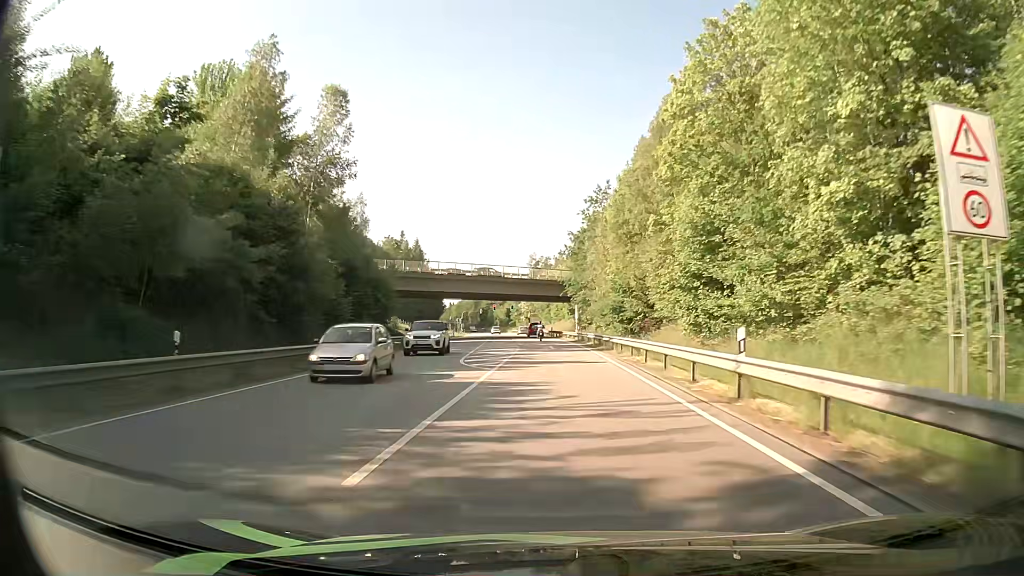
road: primary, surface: asphalt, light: Day
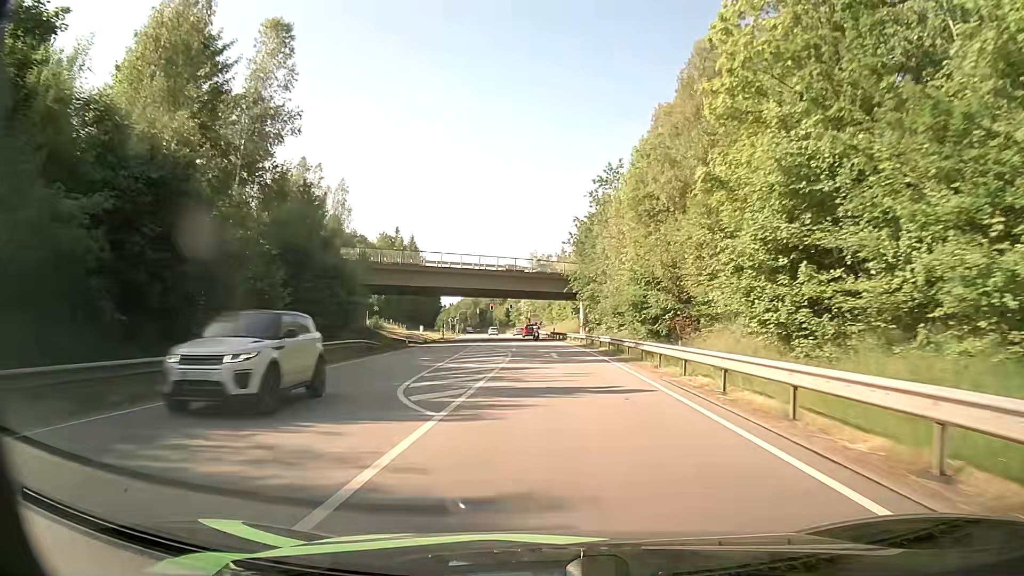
(0.0, +10.6) m; 0°
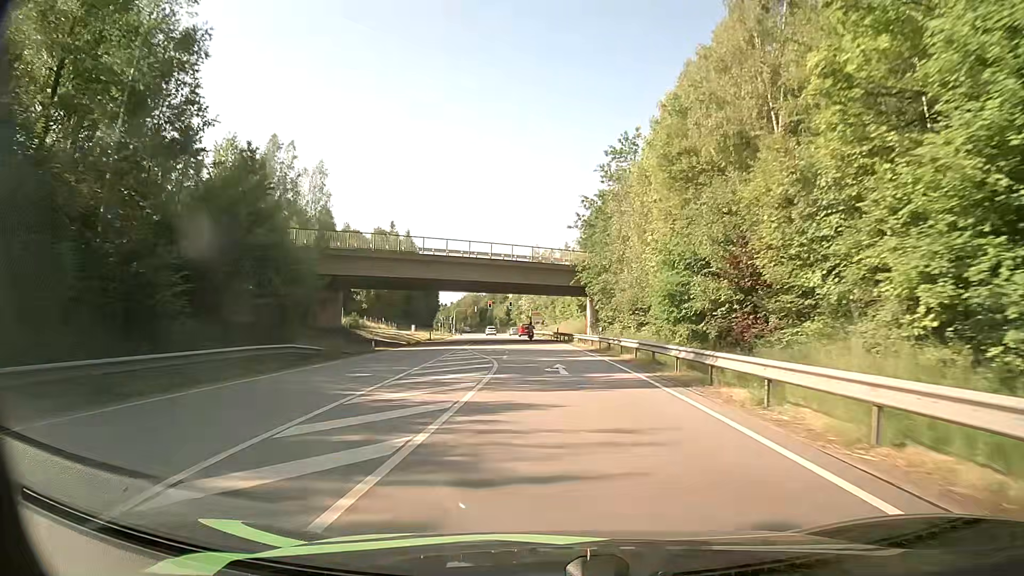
(0.0, +10.5) m; 0°
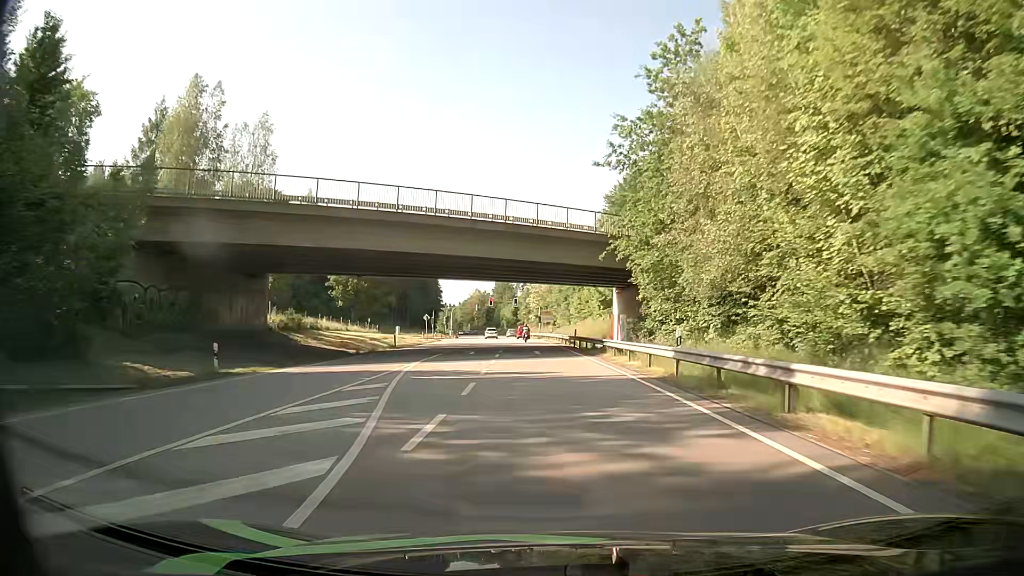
(-0.1, +20.9) m; -1°
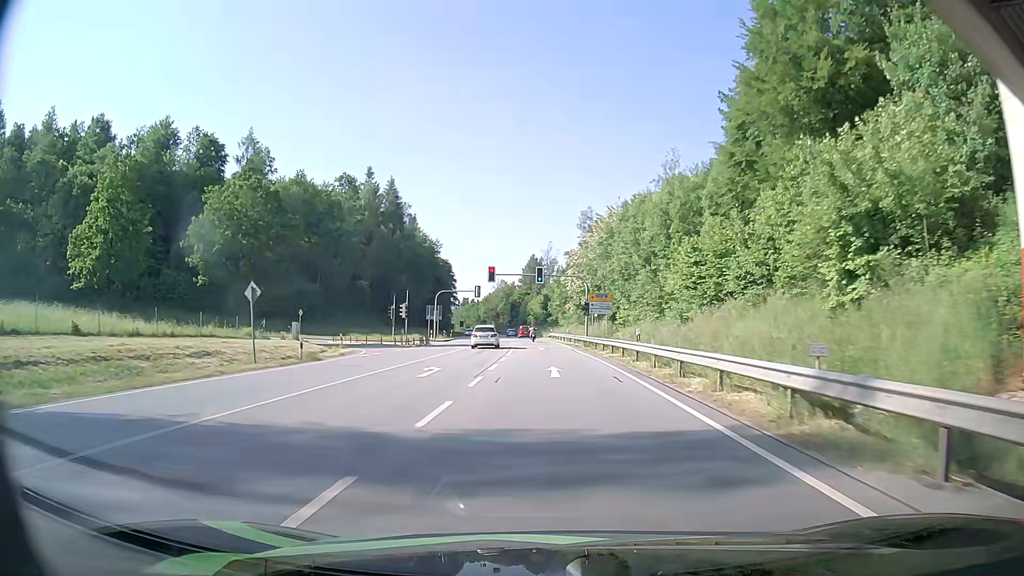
(-0.7, +52.9) m; -1°
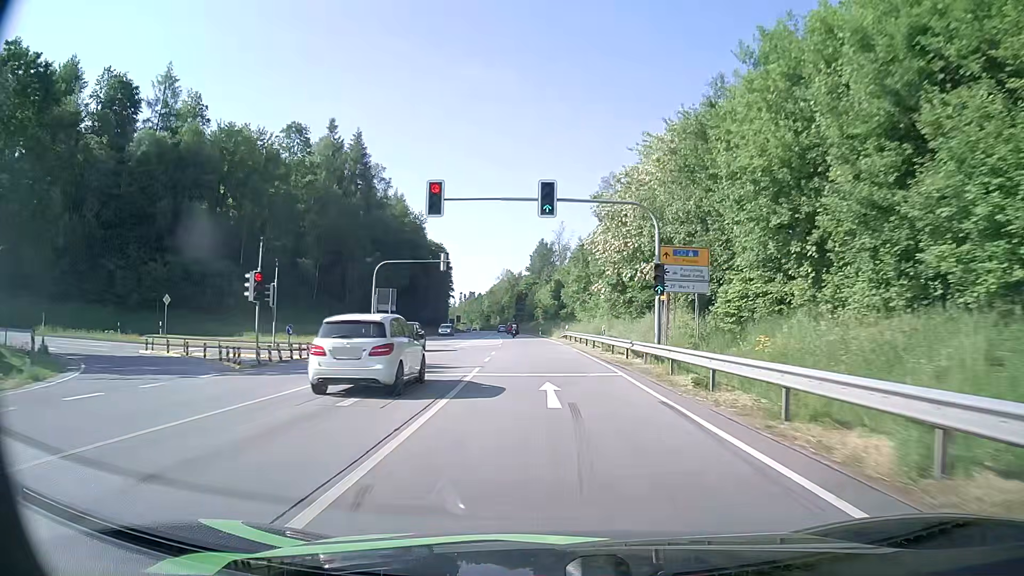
(-1.7, +32.1) m; -3°
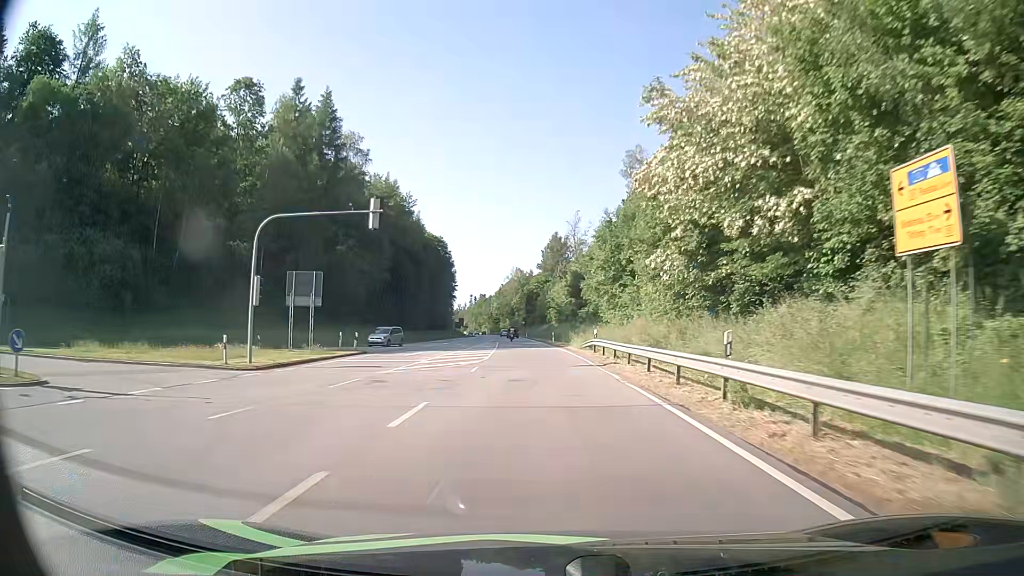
(-0.1, +21.6) m; -1°
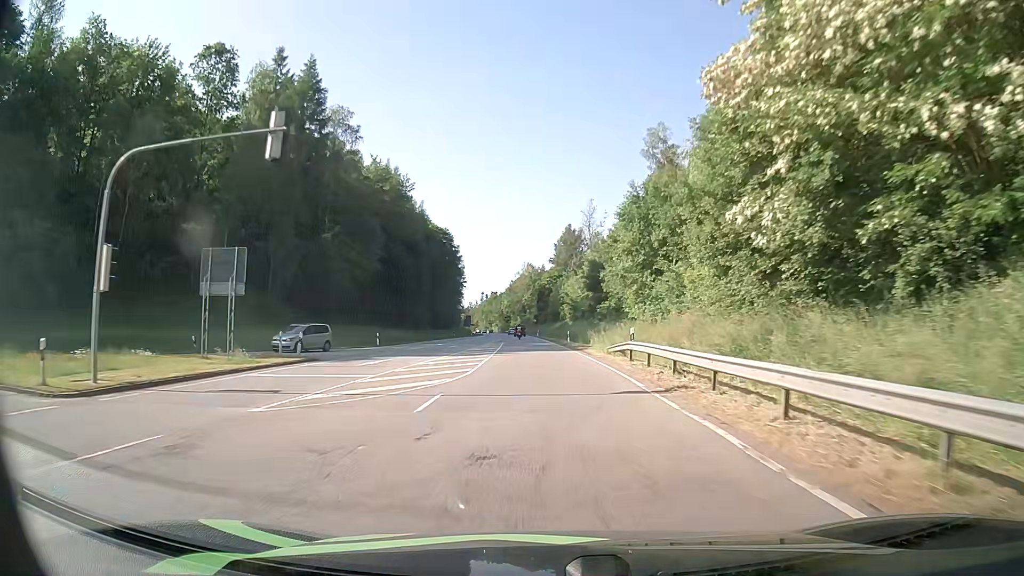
(-0.1, +10.8) m; -1°
(0, +10) (0, +20) (-1, +30) (-1, +40) (-2, +50) (-3, +60) (-3, +70) (-4, +80) (-5, +90) (-5, +100) m
